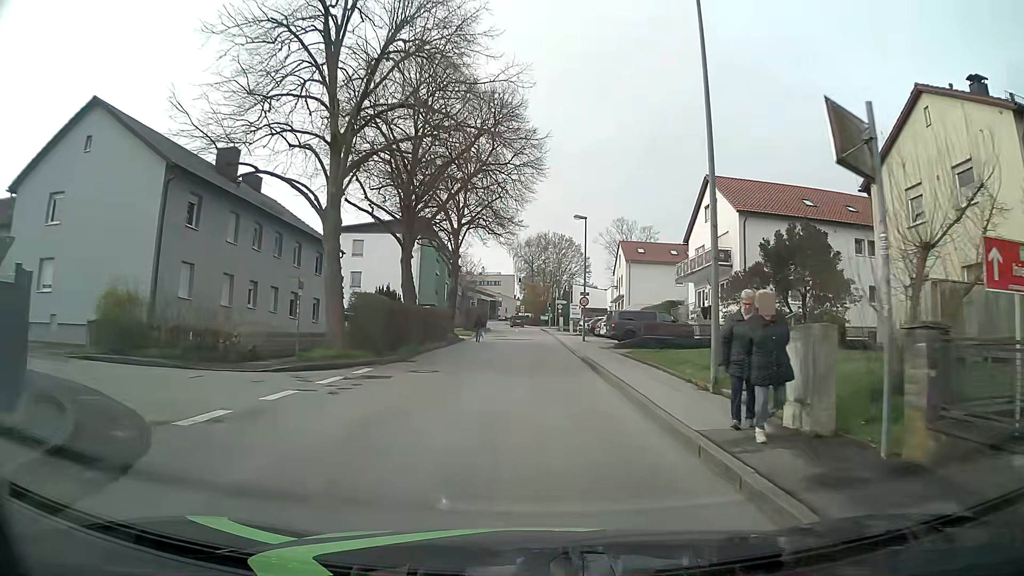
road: unclassified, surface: asphalt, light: Day
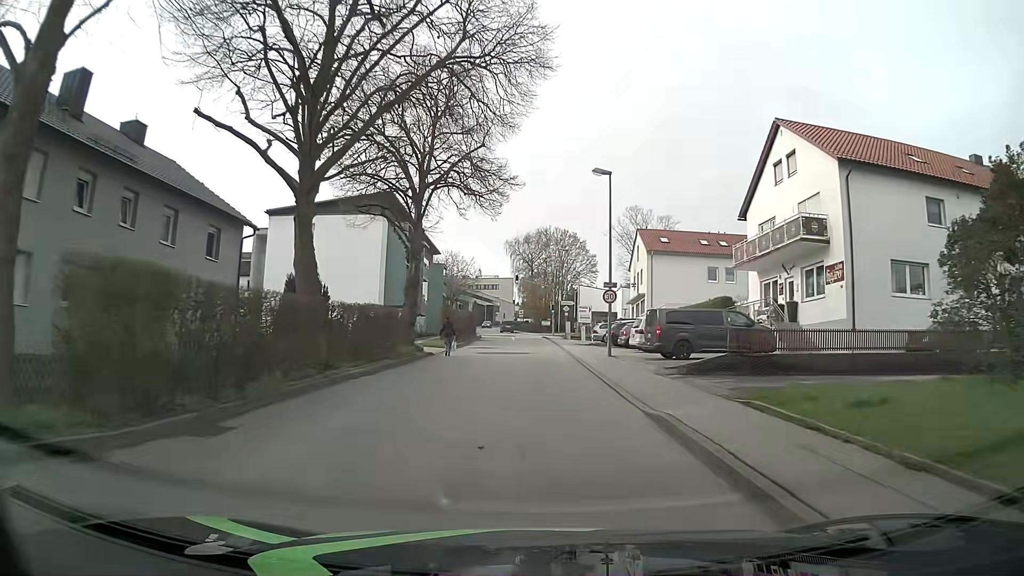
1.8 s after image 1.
(0.0, +14.1) m; 0°
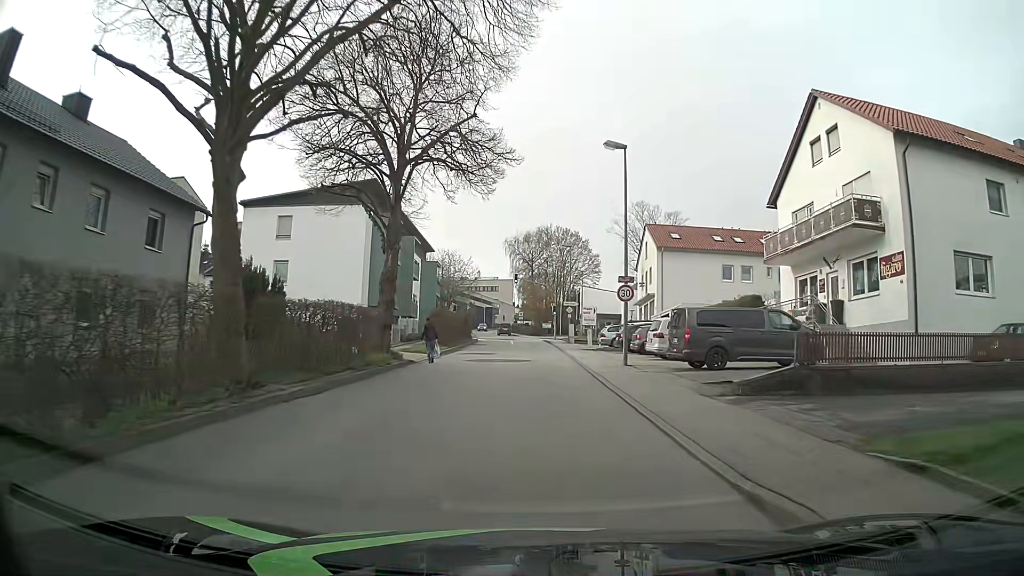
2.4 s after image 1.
(0.0, +4.7) m; 0°
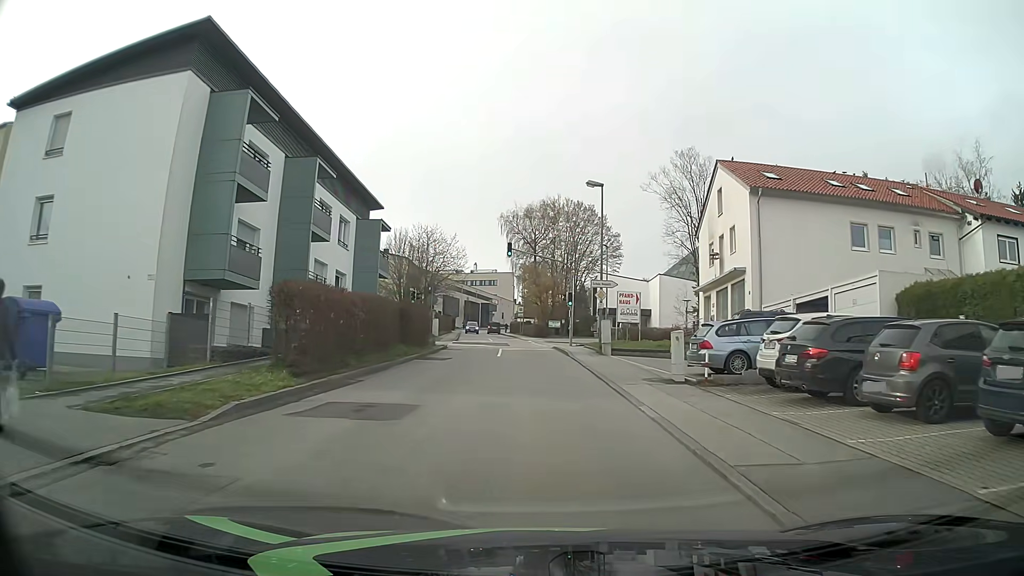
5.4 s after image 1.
(0.0, +23.7) m; -1°
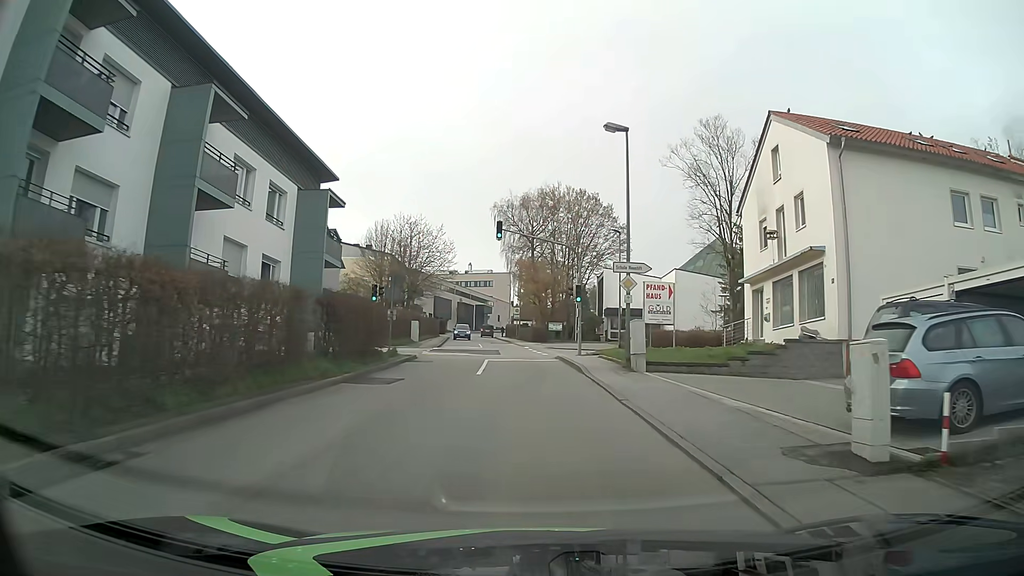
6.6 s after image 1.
(+0.1, +9.6) m; +1°
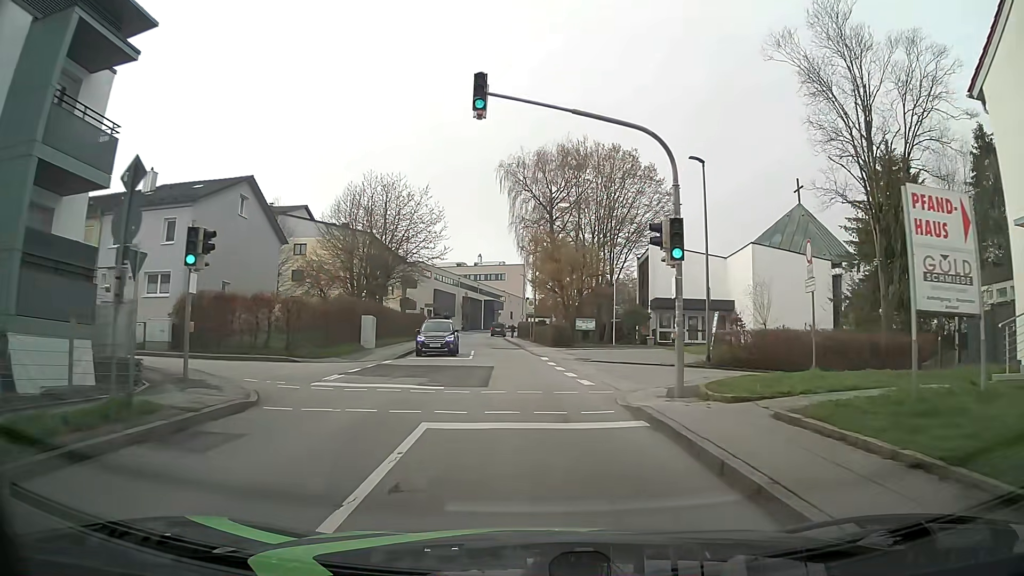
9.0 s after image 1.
(-0.3, +19.1) m; -2°
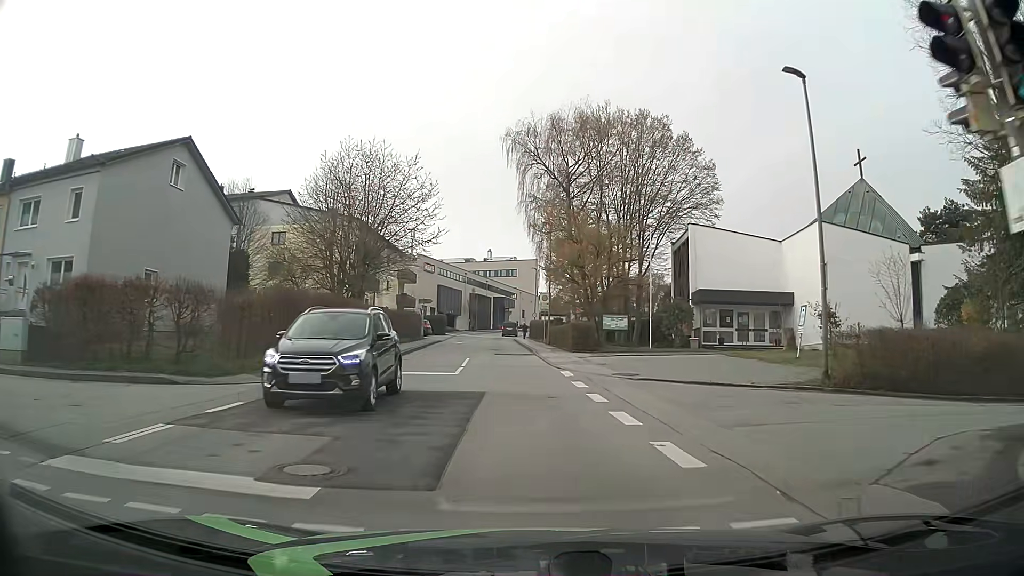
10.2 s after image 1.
(-0.1, +9.6) m; -1°
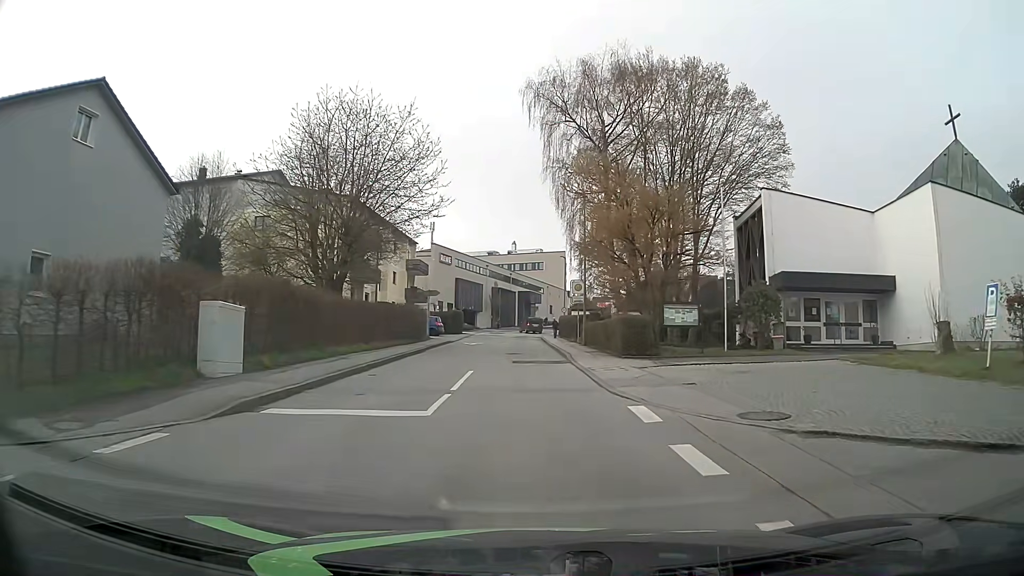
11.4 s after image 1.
(-0.1, +9.6) m; -2°
(0, +10) (0, +20) (-1, +30) (-1, +40) (-1, +50) (-1, +60) (0, +70) (0, +80) (+2, +90) (+5, +99) m
